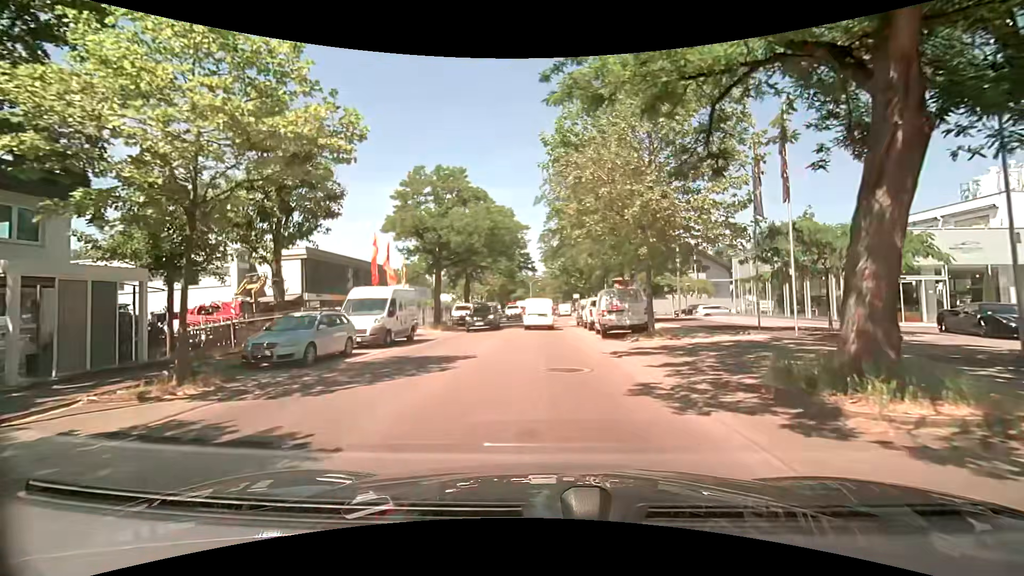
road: unclassified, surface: asphalt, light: Day
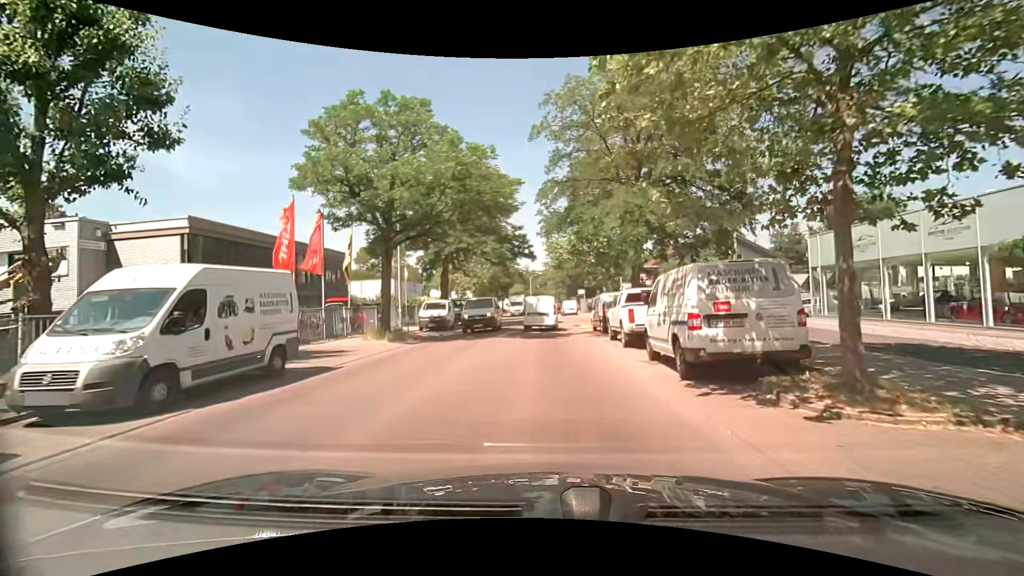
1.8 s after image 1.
(-0.1, +11.6) m; 0°
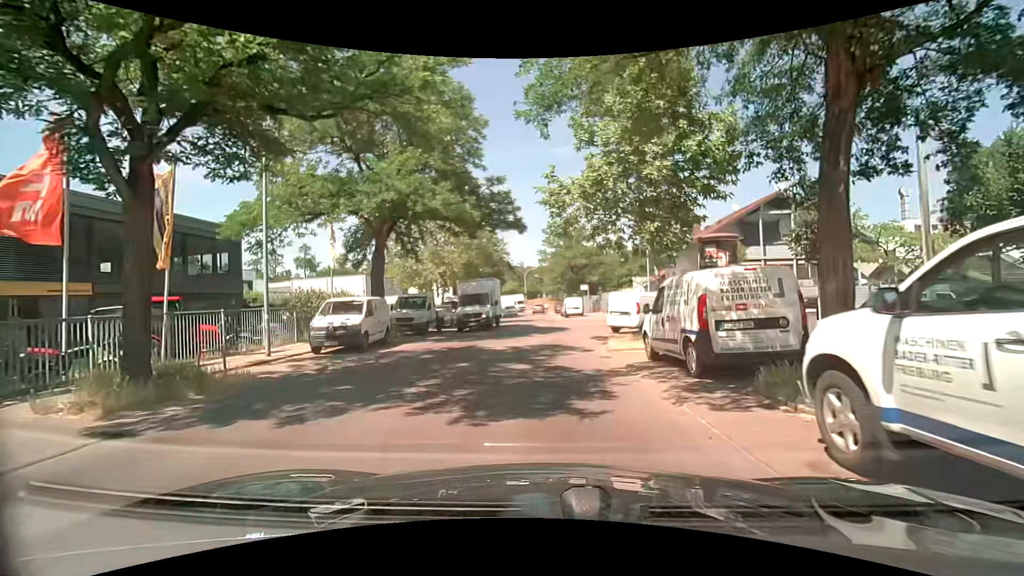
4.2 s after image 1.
(0.0, +14.3) m; 0°
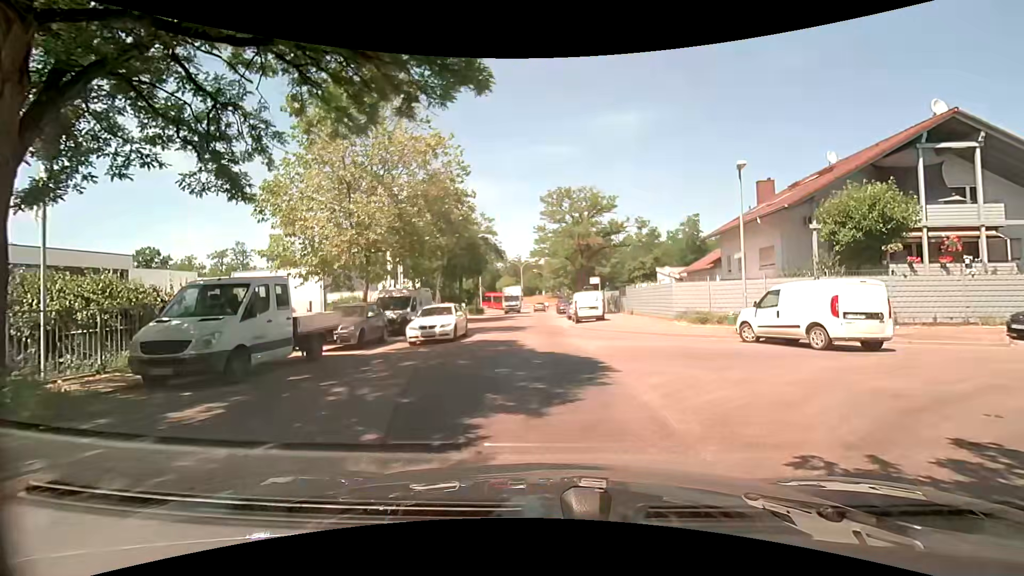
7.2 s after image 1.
(+0.2, +16.5) m; +2°
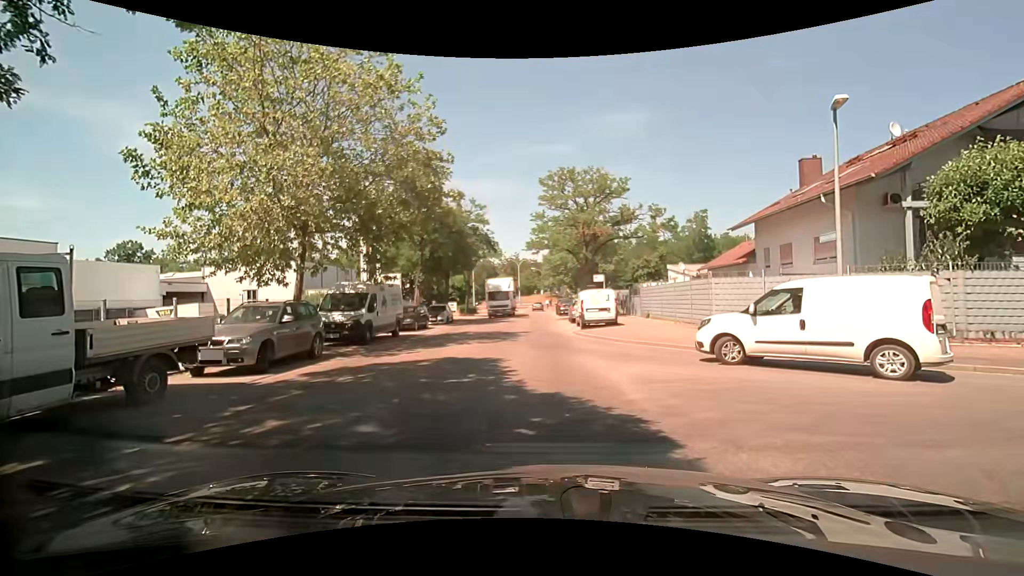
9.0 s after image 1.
(-0.1, +5.7) m; -2°
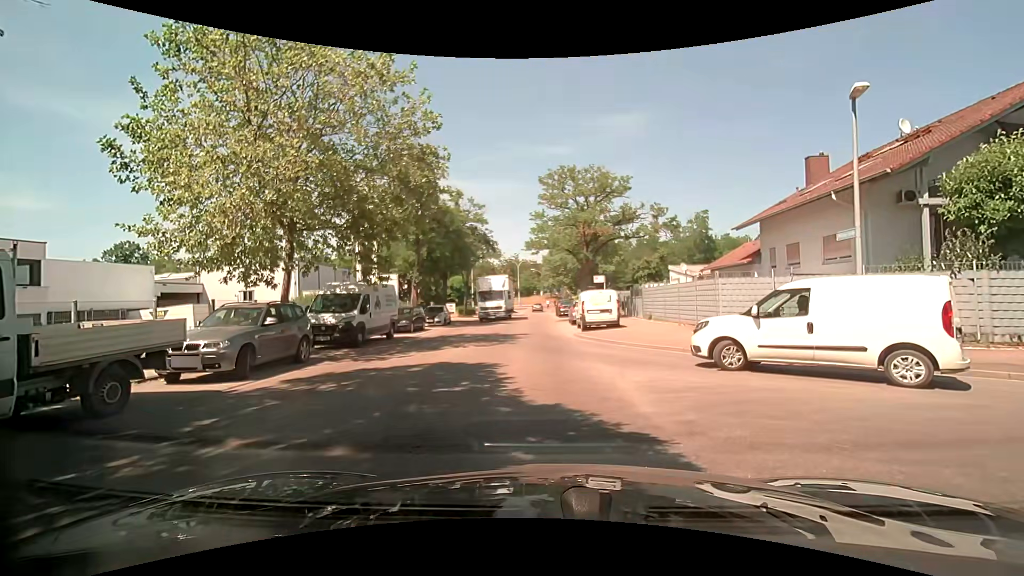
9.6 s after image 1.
(0.0, +0.7) m; 0°
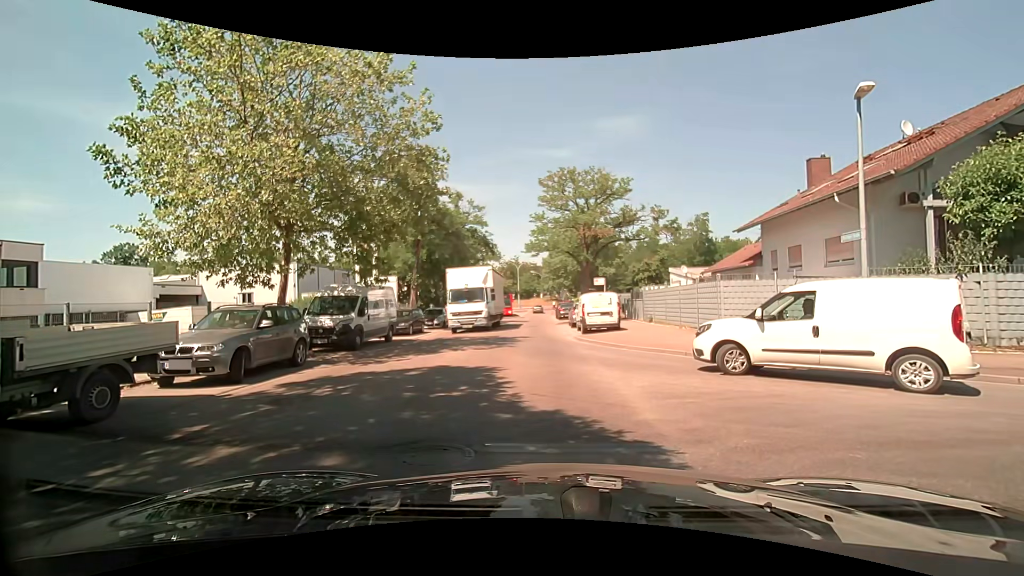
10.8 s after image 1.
(0.0, +0.3) m; 0°
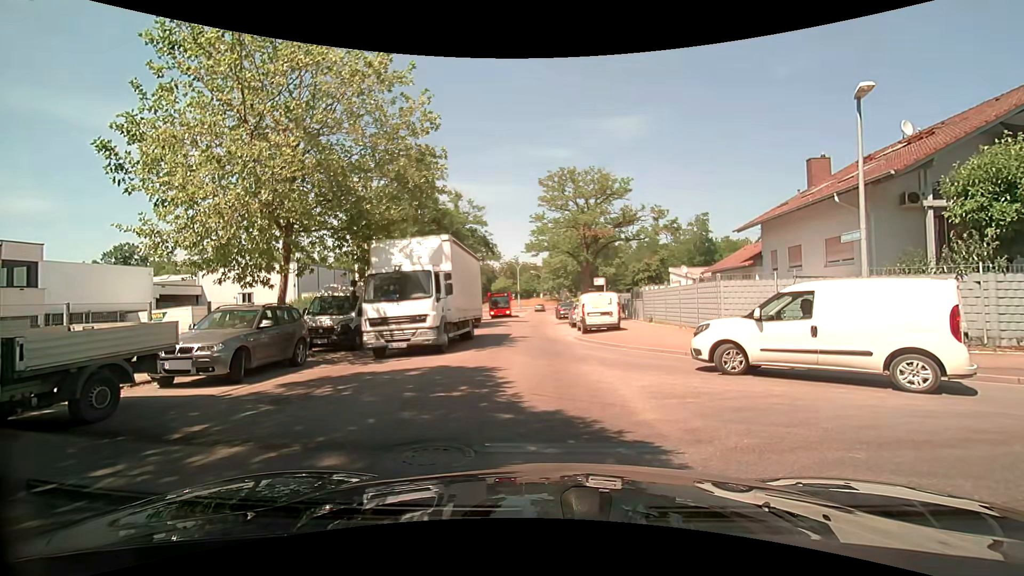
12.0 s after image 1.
(0.0, 0.0) m; 0°
